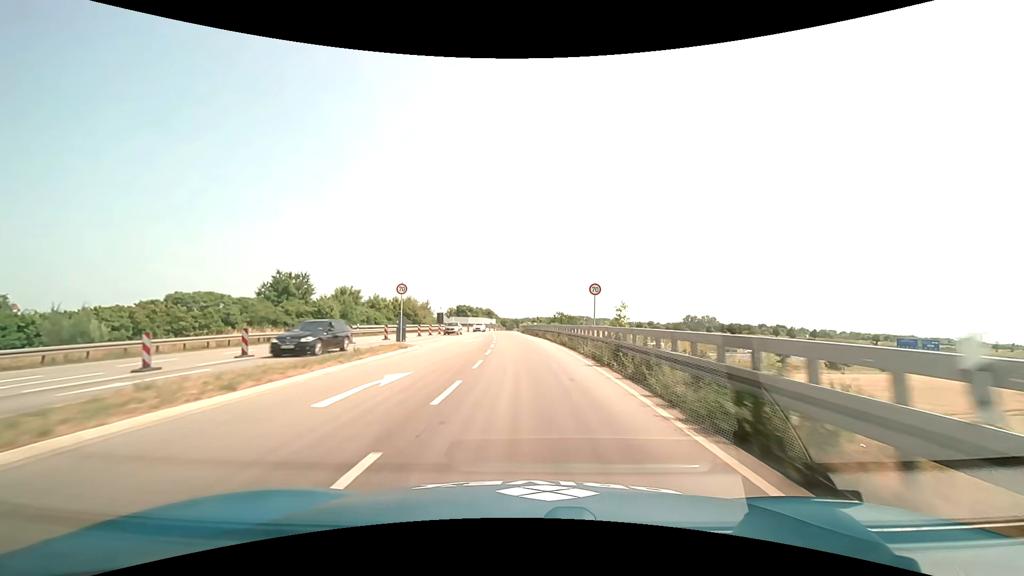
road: primary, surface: asphalt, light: Day
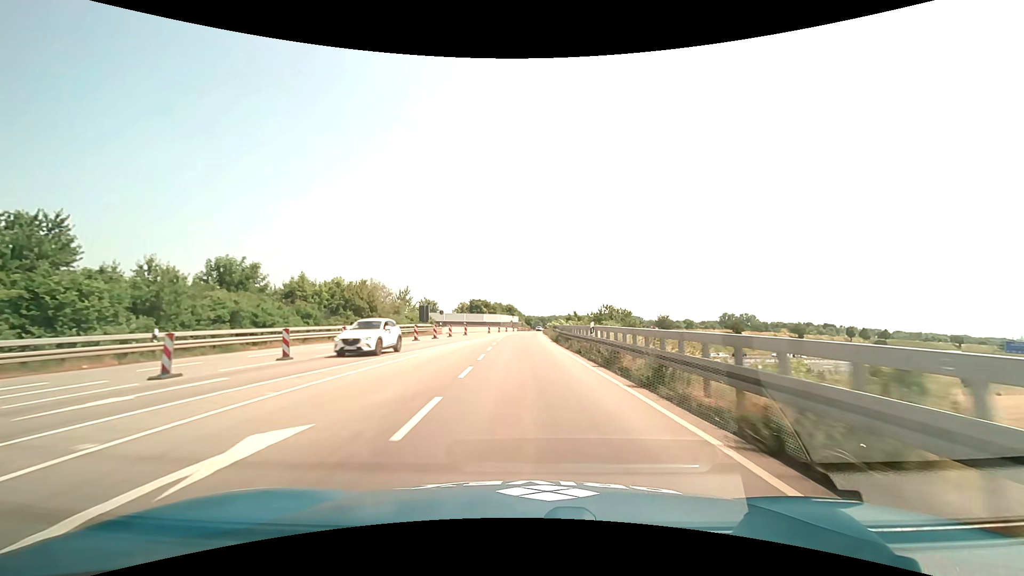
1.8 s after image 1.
(-0.8, +32.6) m; -3°
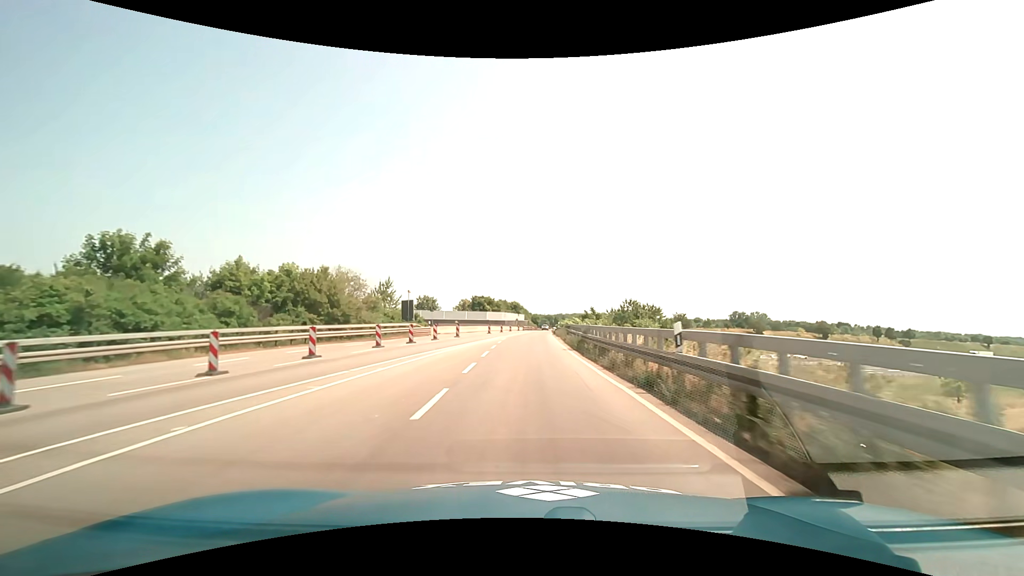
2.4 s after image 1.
(-0.1, +10.9) m; -1°
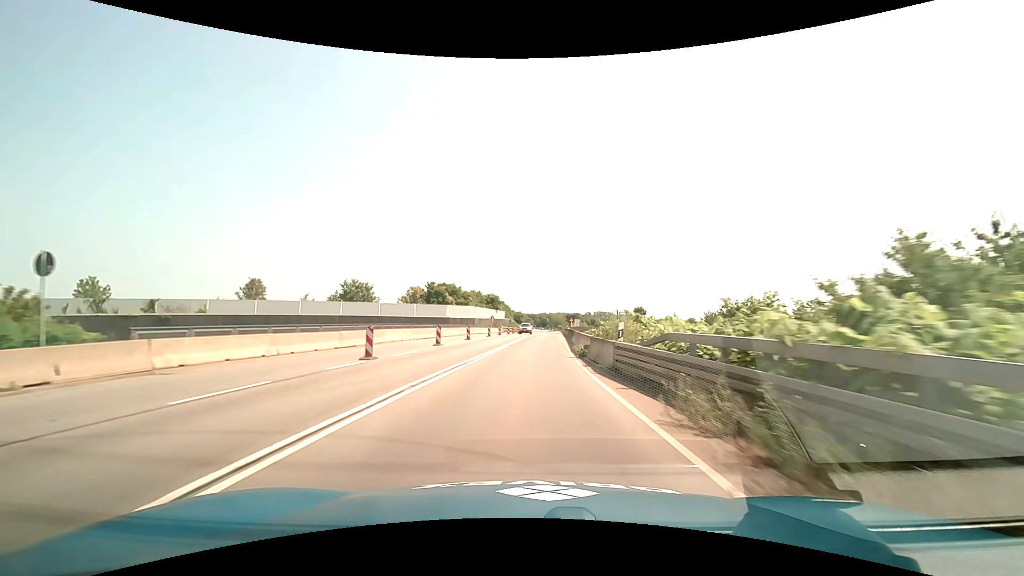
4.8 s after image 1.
(+0.3, +43.5) m; +2°
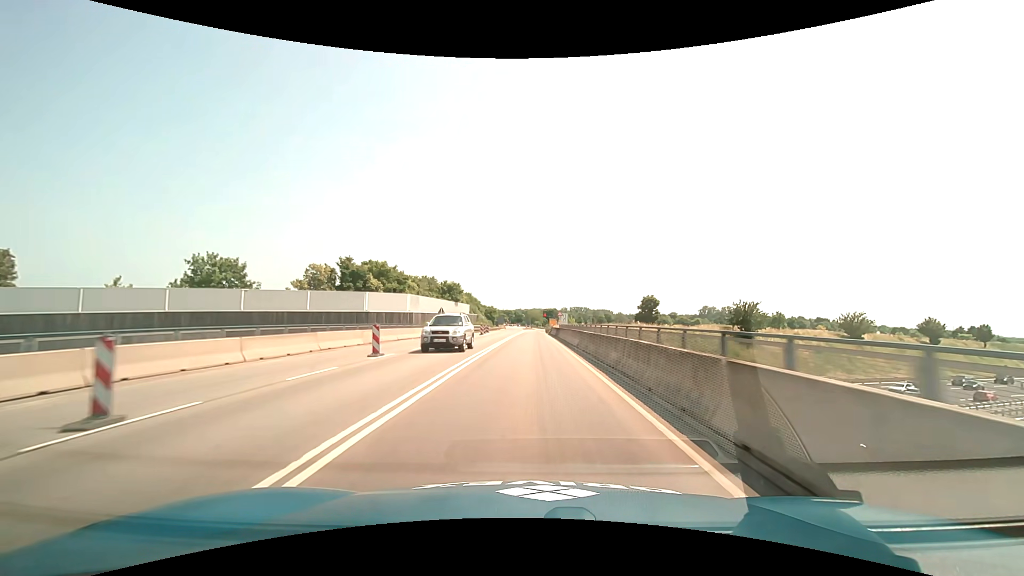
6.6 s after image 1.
(+0.8, +32.5) m; +3°
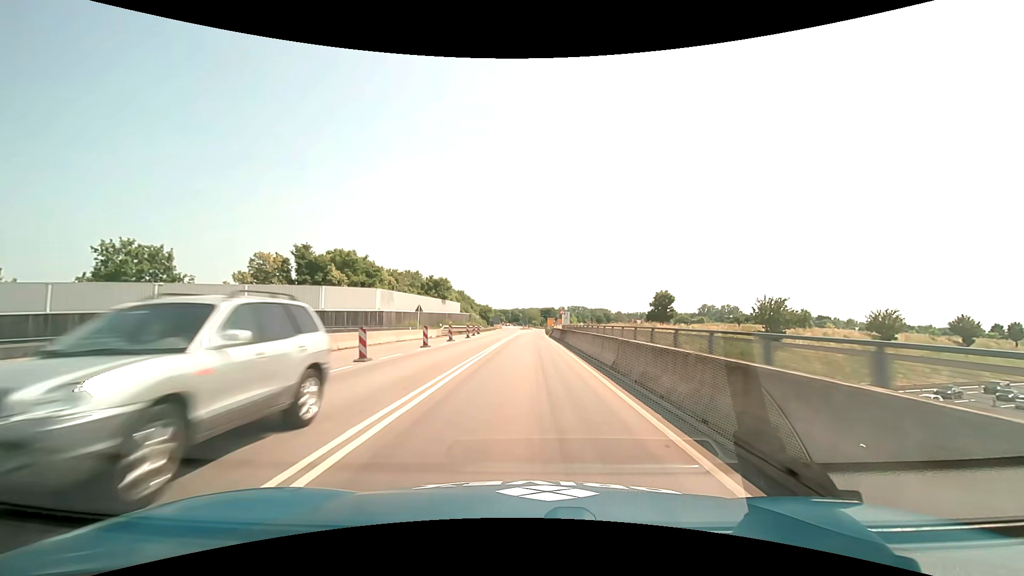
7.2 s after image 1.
(0.0, +10.8) m; 0°
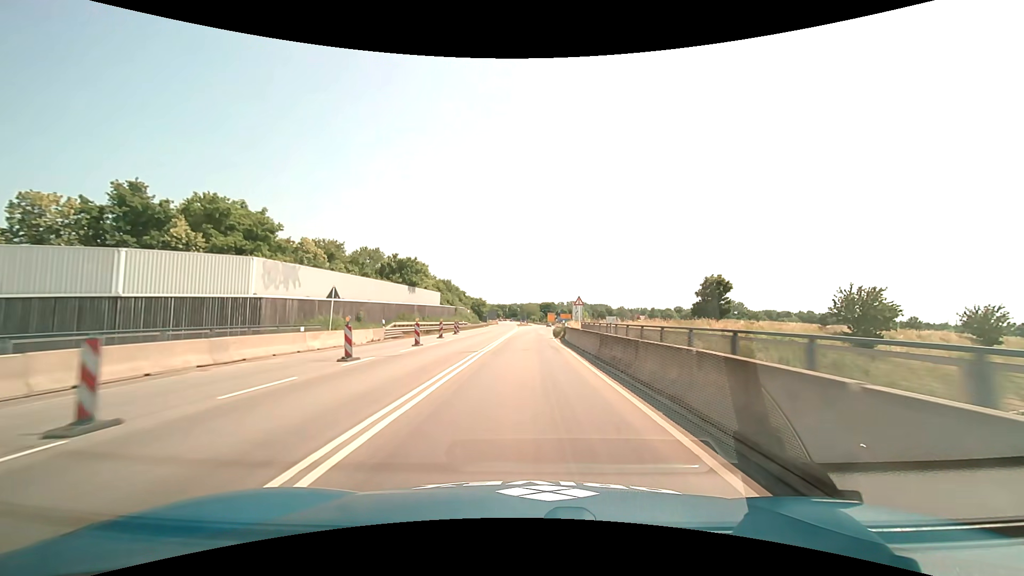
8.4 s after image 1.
(0.0, +21.6) m; 0°
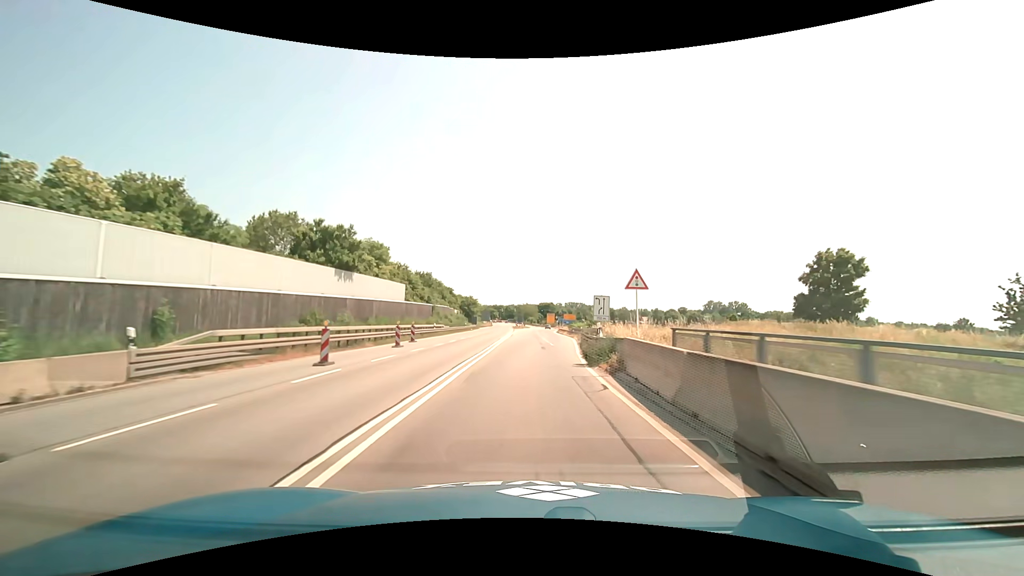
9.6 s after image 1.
(0.0, +21.7) m; 0°
(0, +10) (+1, +20) (+1, +30) (+2, +40) (+2, +50) (+3, +60) (+3, +70) (+4, +80) (+4, +90) (+5, +100) m
